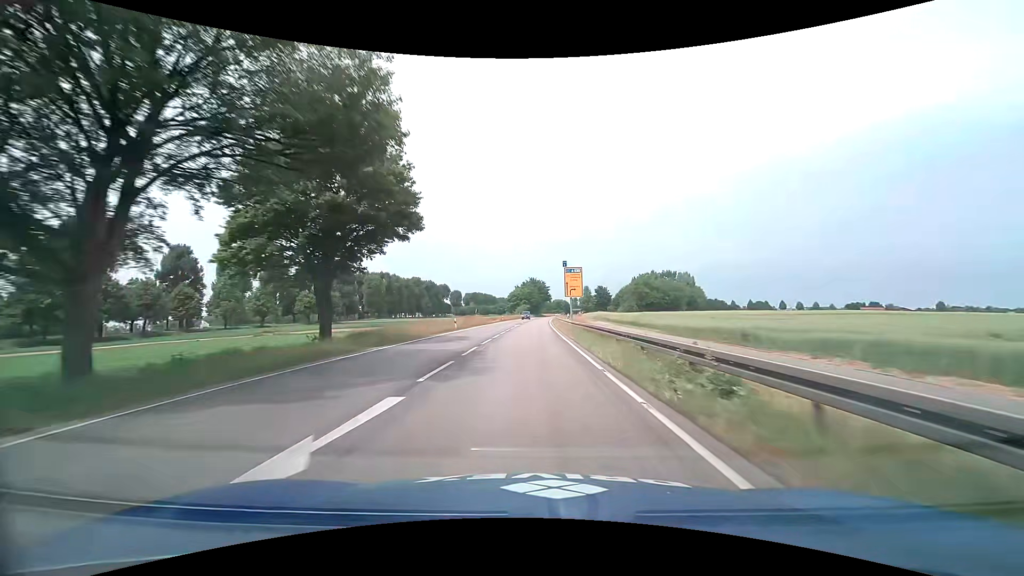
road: primary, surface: asphalt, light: Day
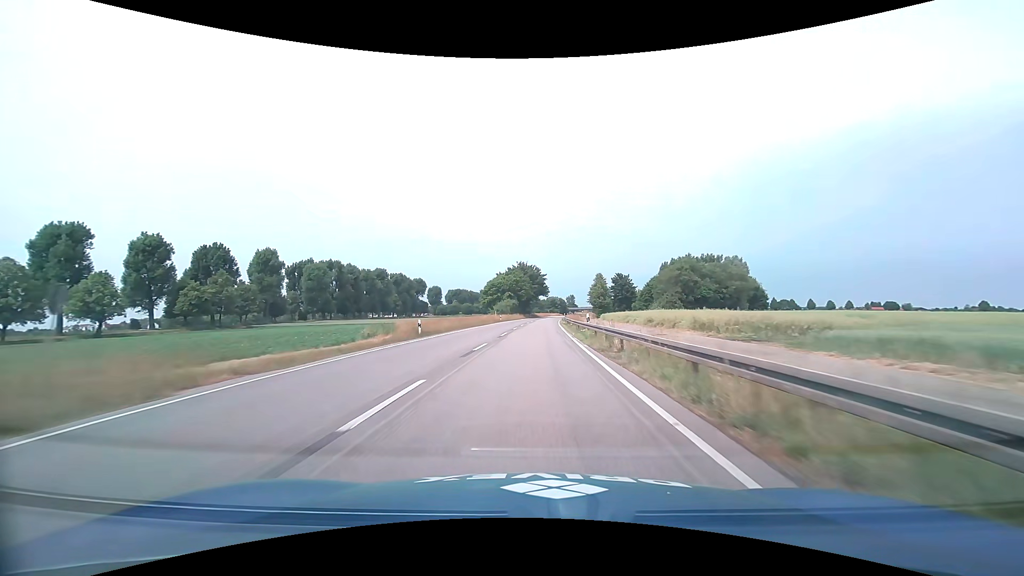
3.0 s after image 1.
(+0.4, +64.4) m; +1°
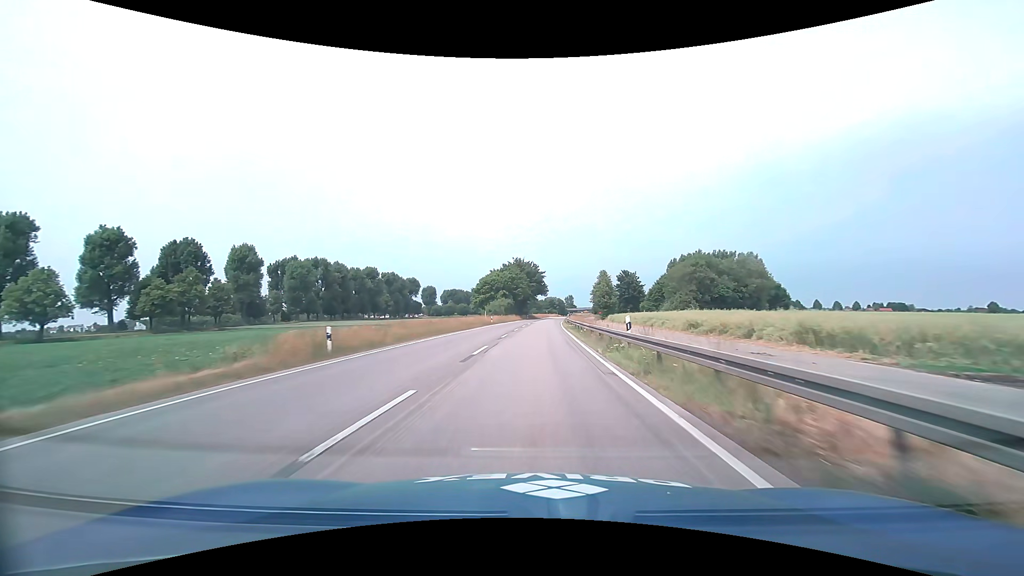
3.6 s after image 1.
(0.0, +13.1) m; 0°
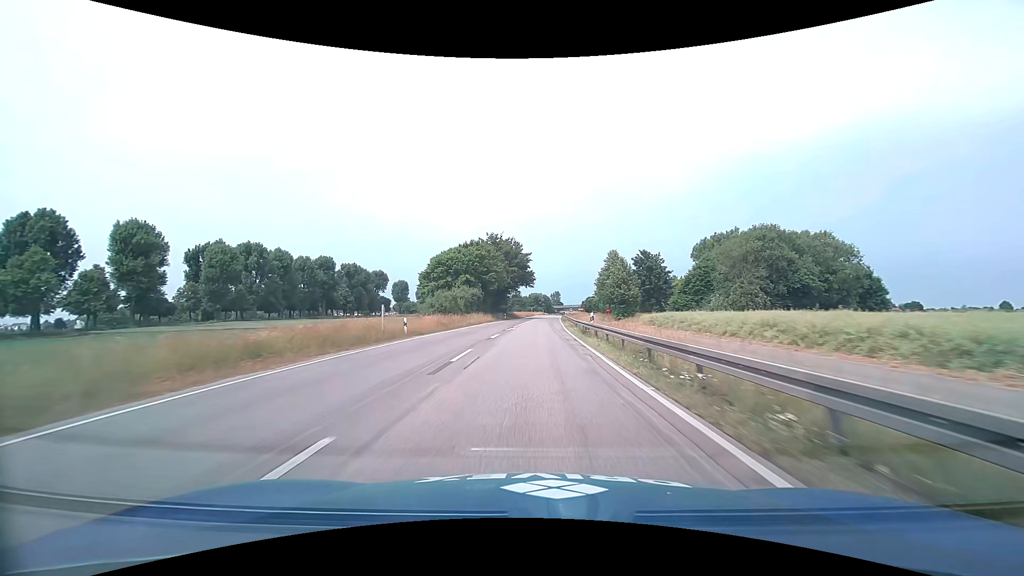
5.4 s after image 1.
(+0.5, +39.5) m; +2°
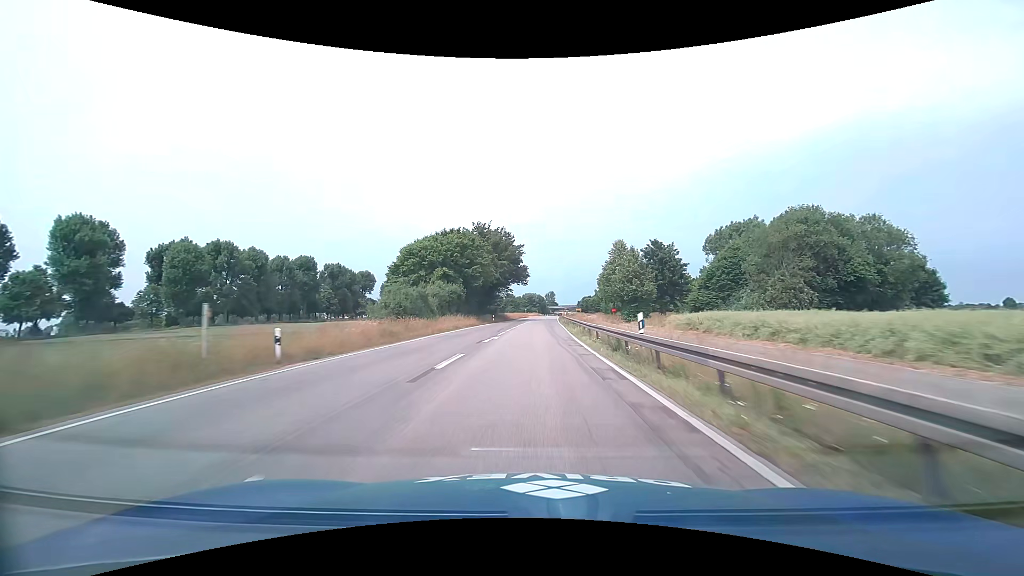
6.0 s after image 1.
(+0.1, +13.3) m; +1°
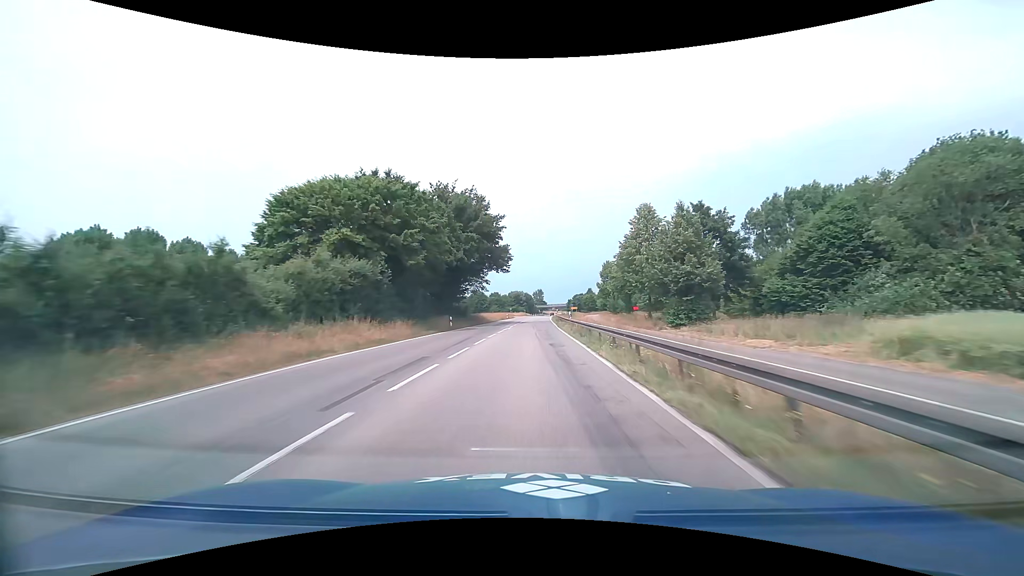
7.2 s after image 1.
(+0.4, +26.7) m; +1°
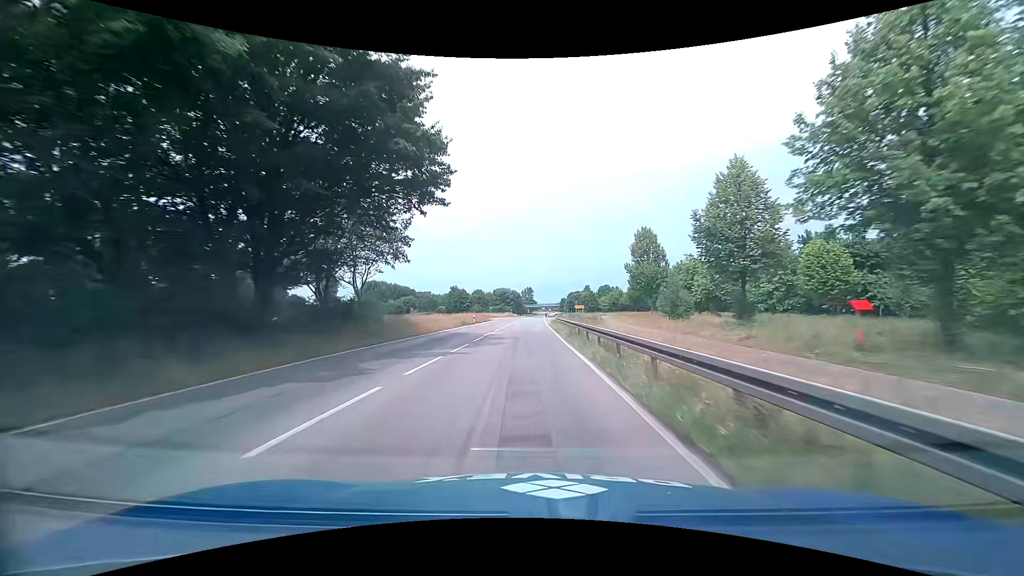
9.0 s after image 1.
(+0.7, +39.7) m; +2°
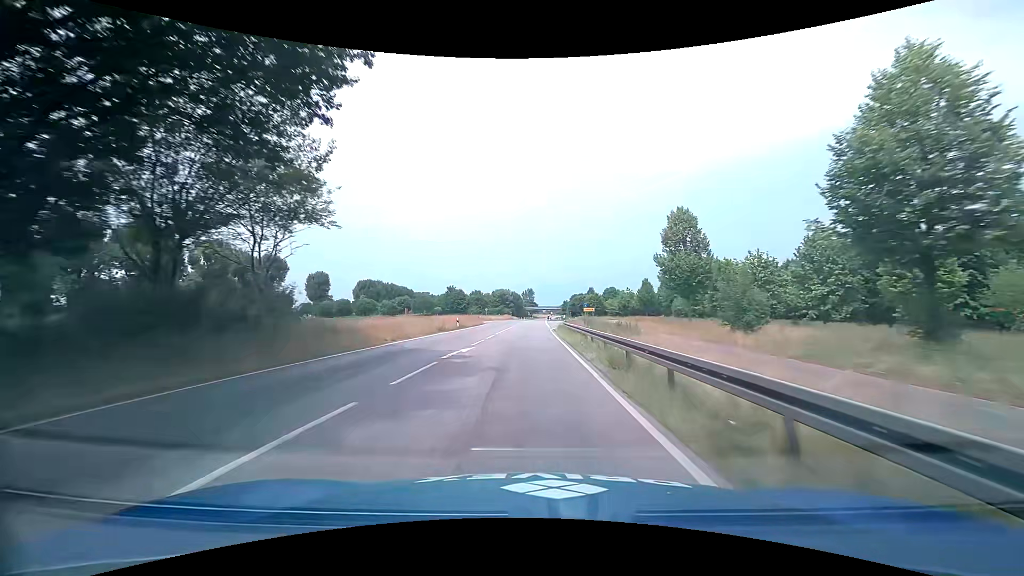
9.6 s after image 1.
(-0.1, +13.2) m; -1°
(0, +10) (0, +20) (0, +30) (0, +40) (0, +50) (0, +60) (+1, +70) (+1, +80) (+1, +90) (+1, +100) m
